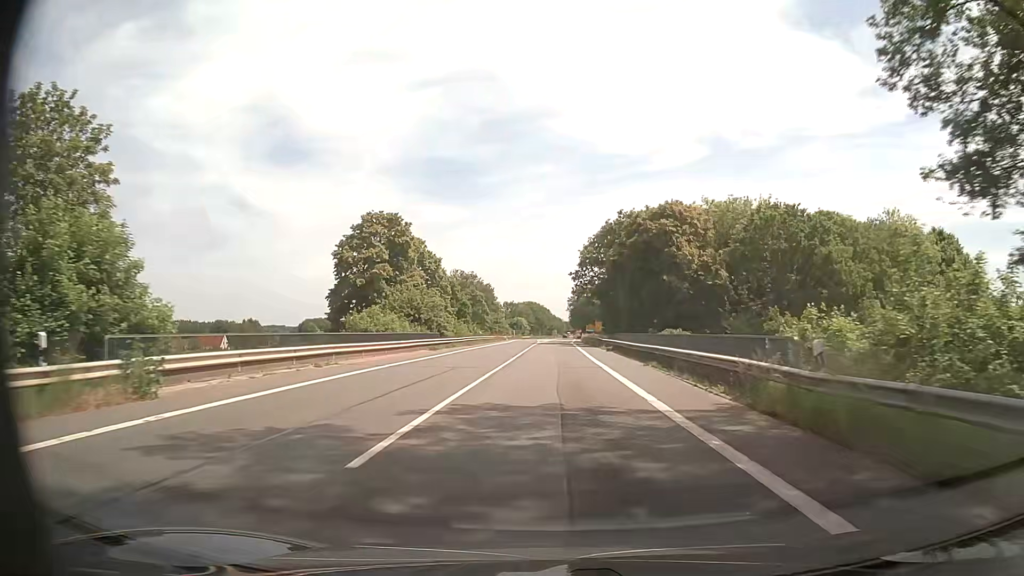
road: secondary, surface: asphalt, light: Day
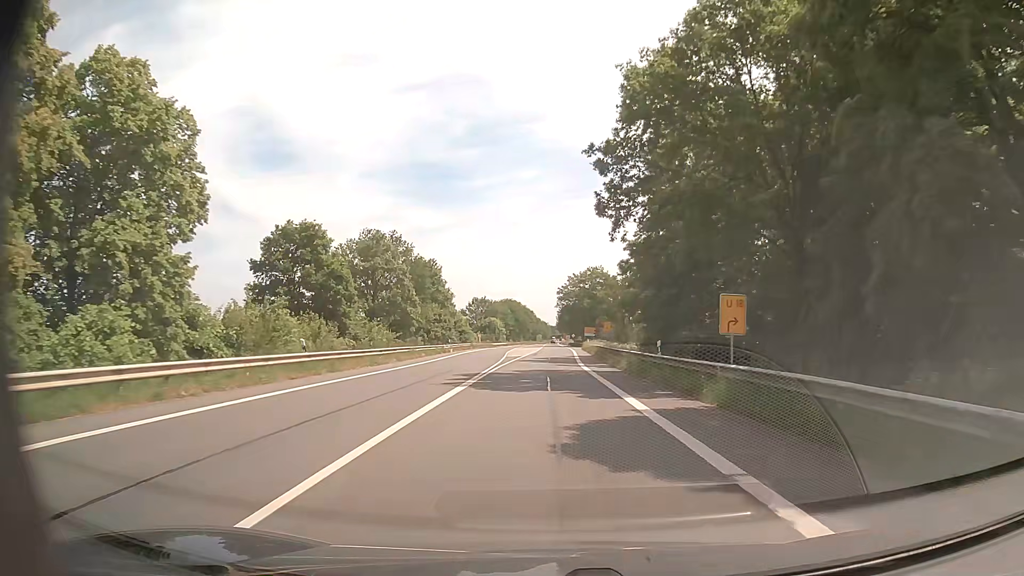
(+0.7, +53.8) m; +1°
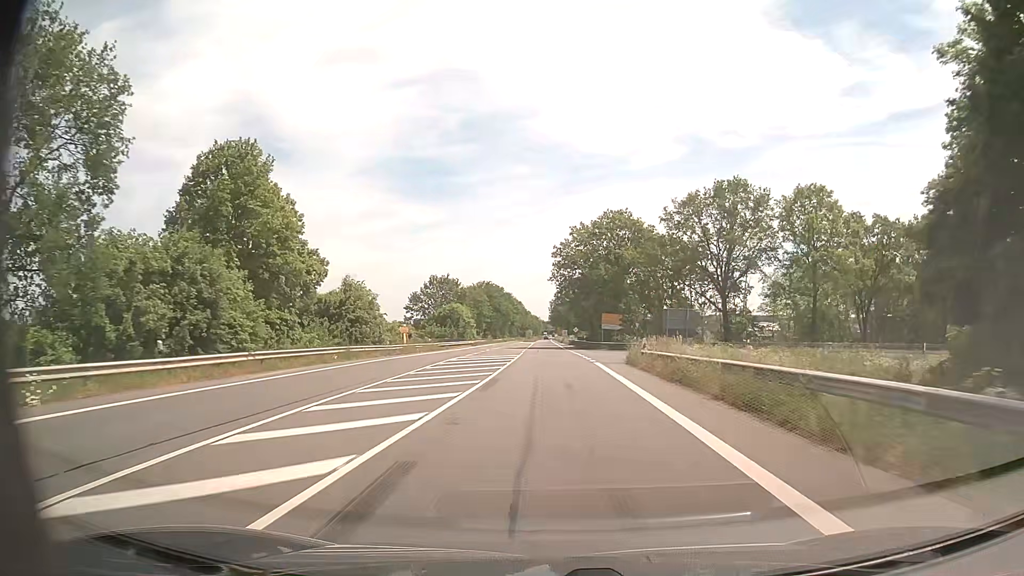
(+0.5, +54.6) m; +1°
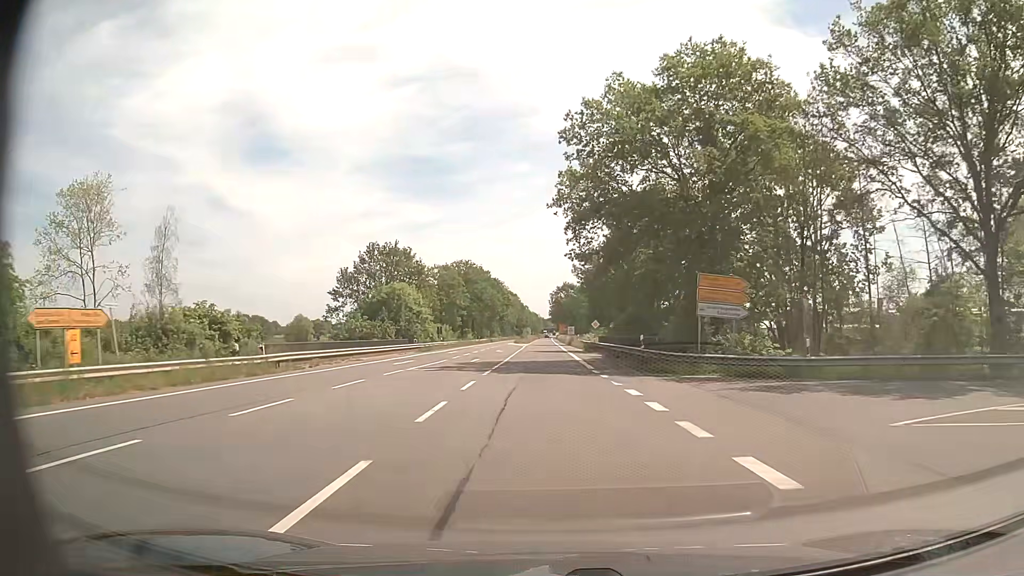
(+0.1, +43.9) m; 0°
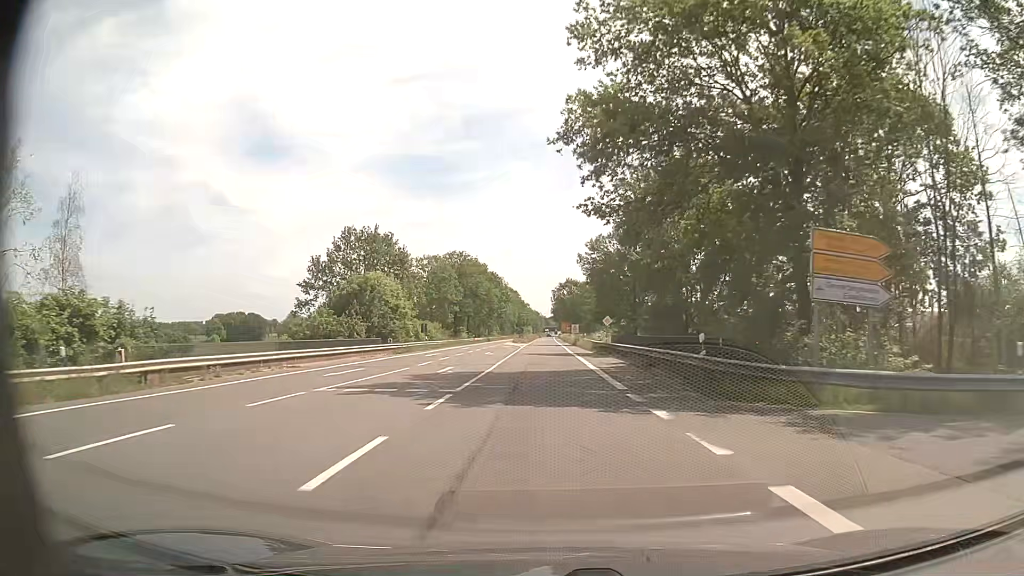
(0.0, +11.0) m; 0°
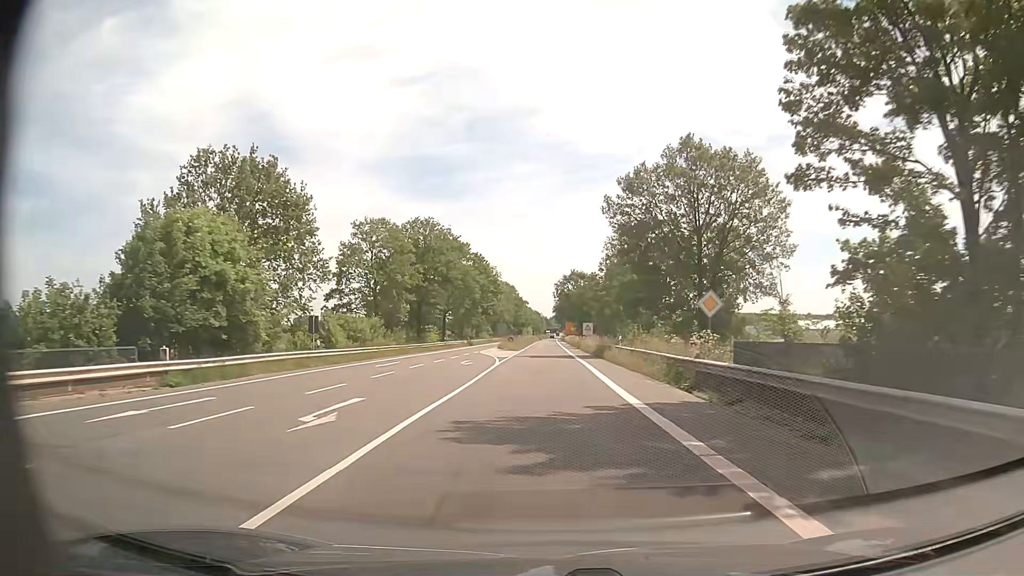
(-0.1, +33.0) m; 0°
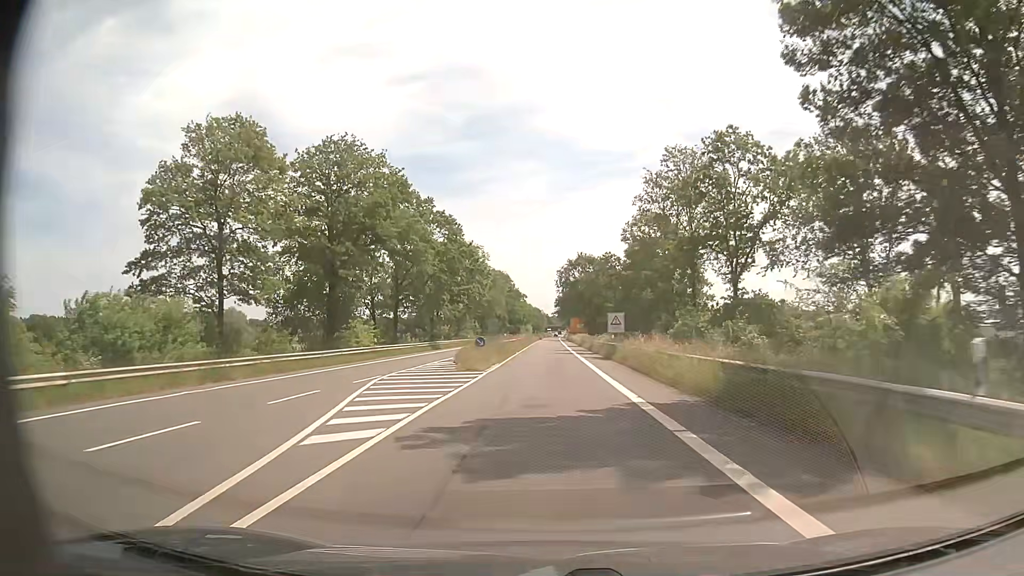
(-0.1, +32.9) m; 0°
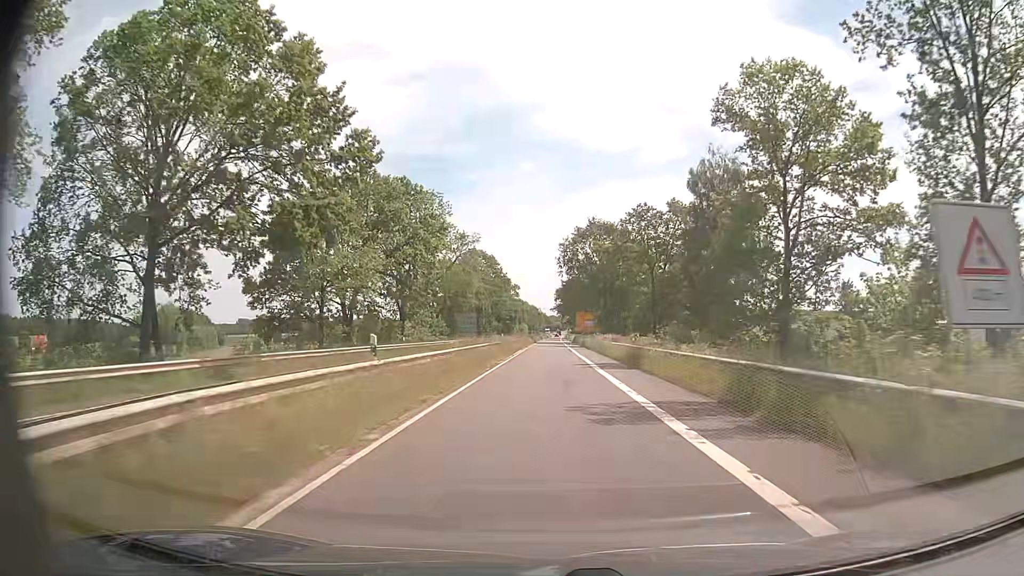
(-0.1, +43.9) m; 0°
(0, +10) (0, +20) (0, +30) (0, +40) (0, +50) (+1, +60) (+1, +70) (+1, +80) (+1, +90) (+1, +100) m
